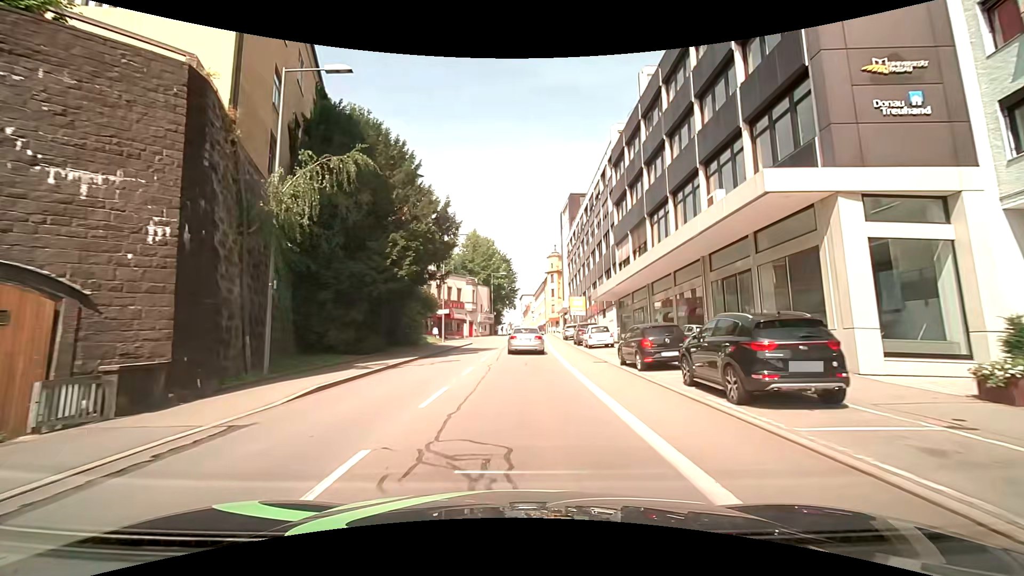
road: tertiary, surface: asphalt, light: Day
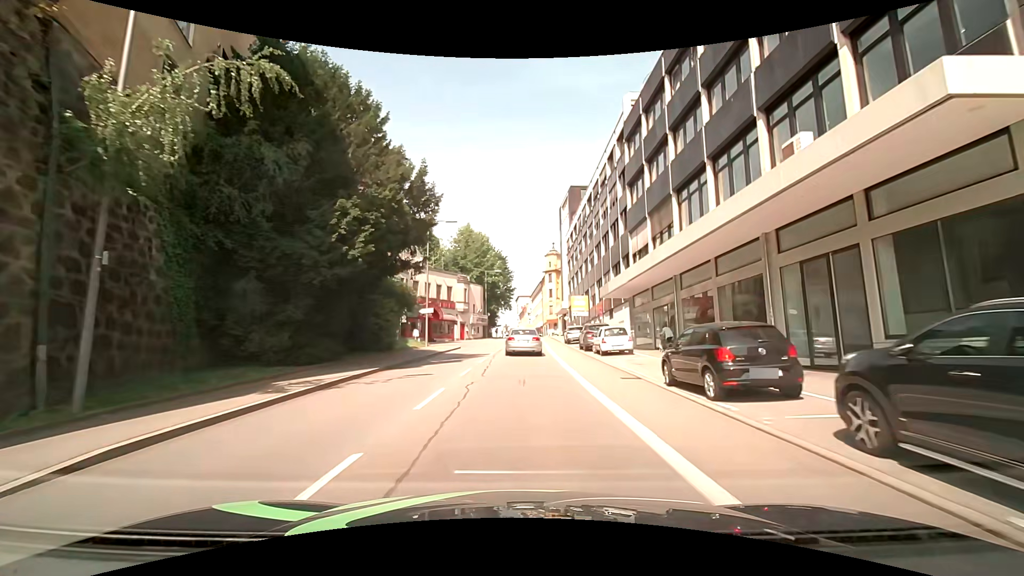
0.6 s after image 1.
(+0.1, +6.2) m; +1°
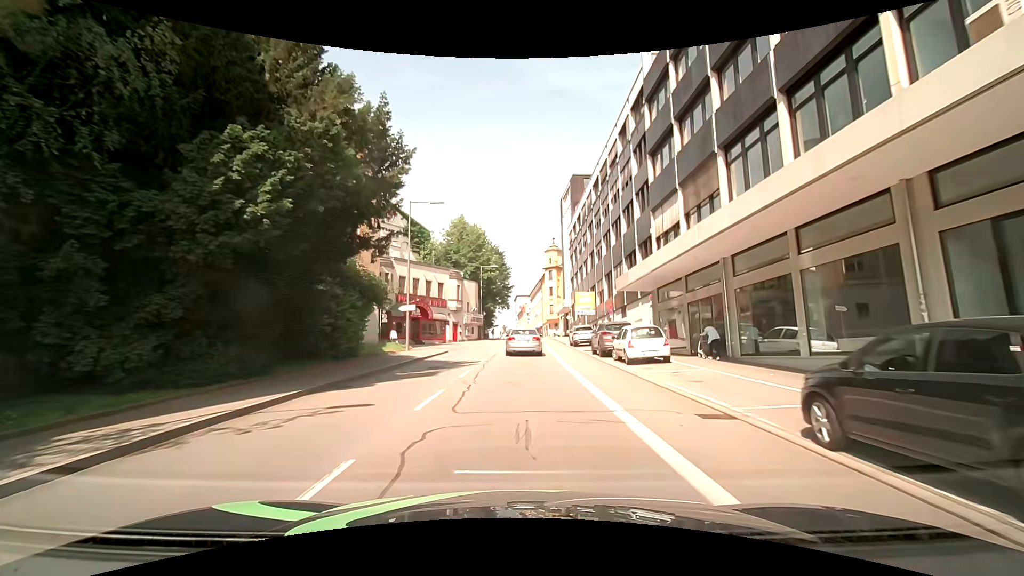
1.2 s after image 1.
(0.0, +6.2) m; 0°
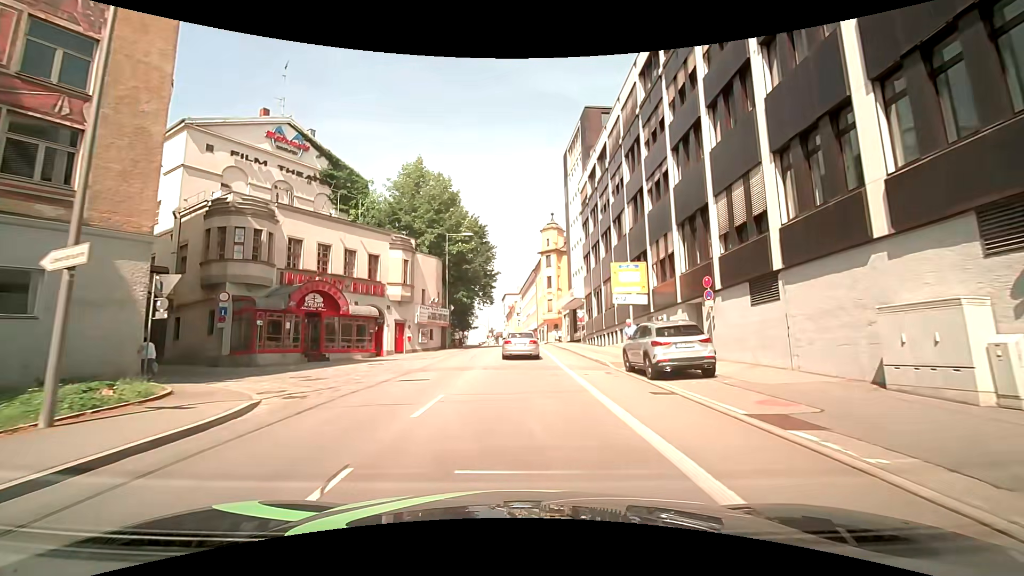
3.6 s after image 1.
(-0.1, +24.2) m; 0°
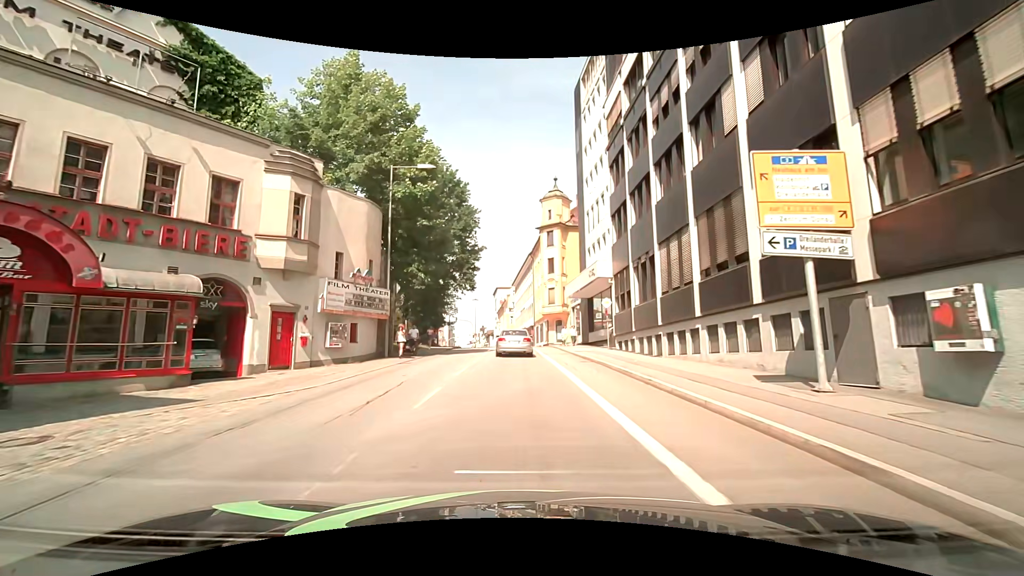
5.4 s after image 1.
(+0.4, +17.5) m; +2°
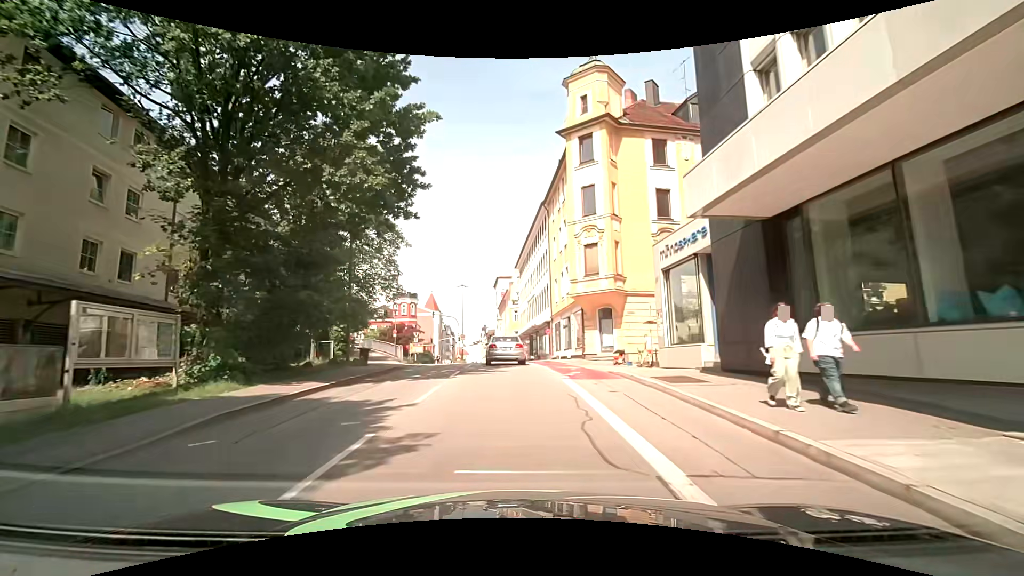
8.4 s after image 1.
(+0.1, +29.0) m; 0°
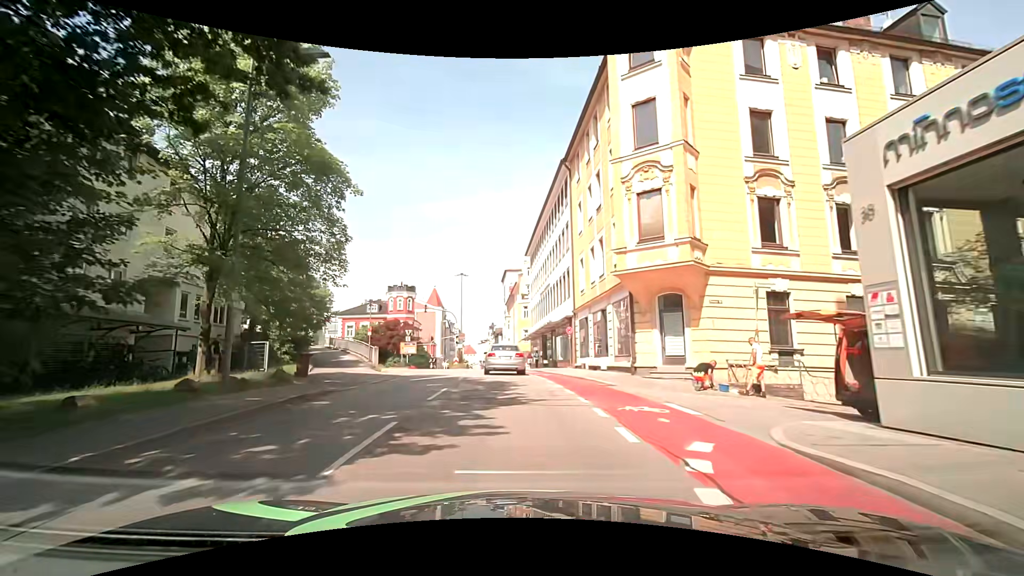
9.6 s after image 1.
(-0.3, +10.8) m; 0°
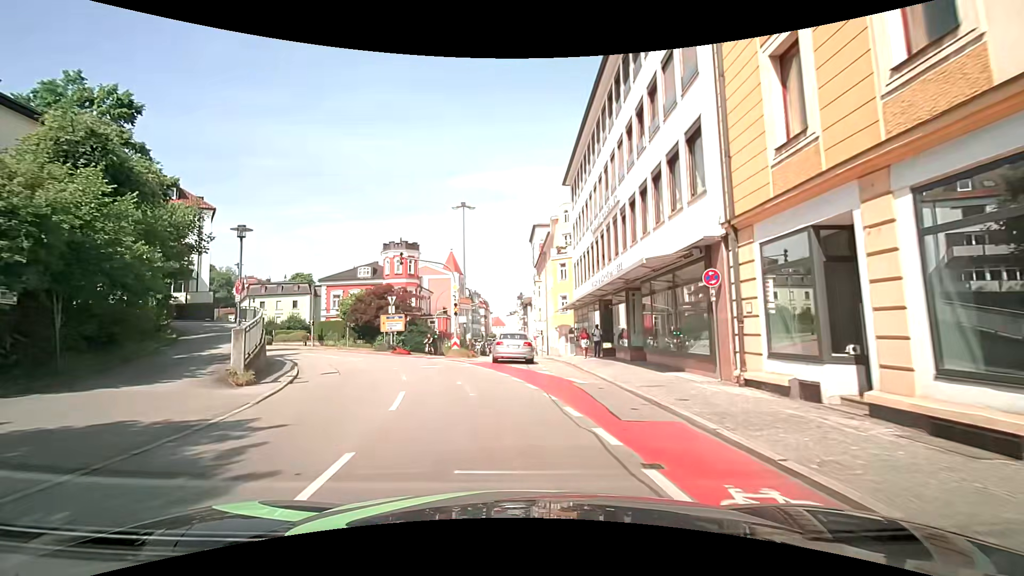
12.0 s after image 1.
(-1.1, +20.1) m; -4°
